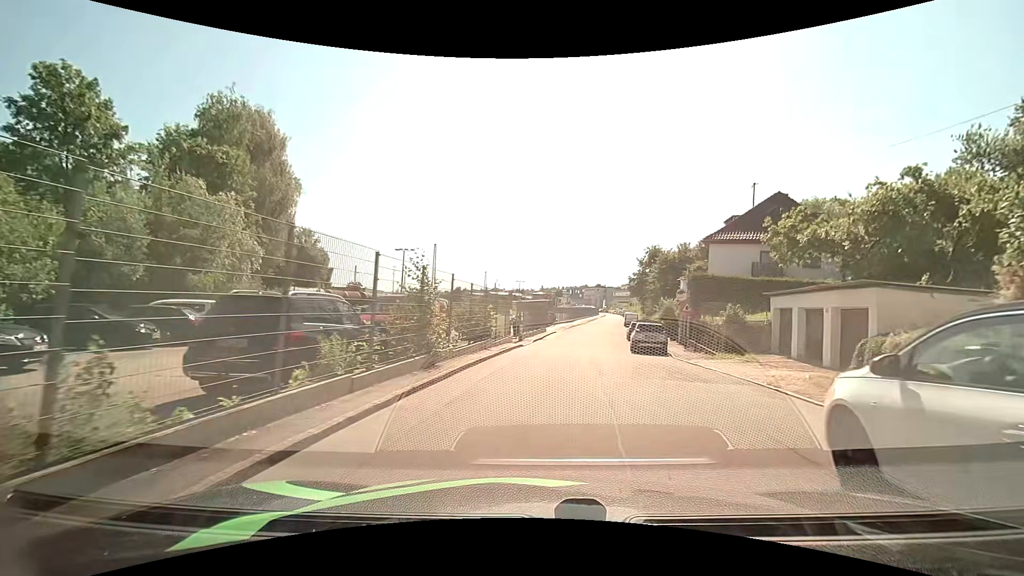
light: Day
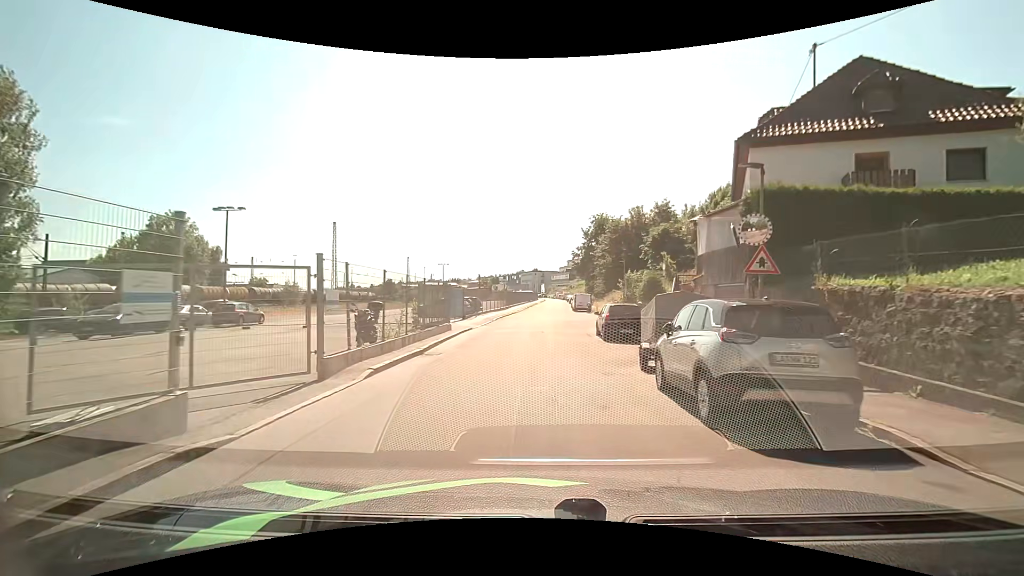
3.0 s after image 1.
(+1.7, +19.7) m; +7°
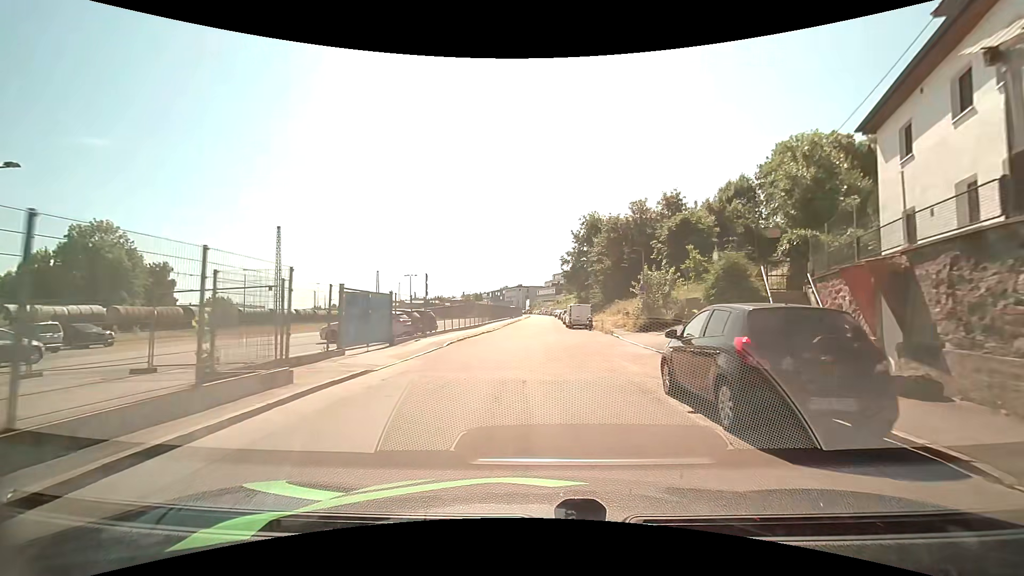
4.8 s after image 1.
(+0.2, +14.4) m; +2°
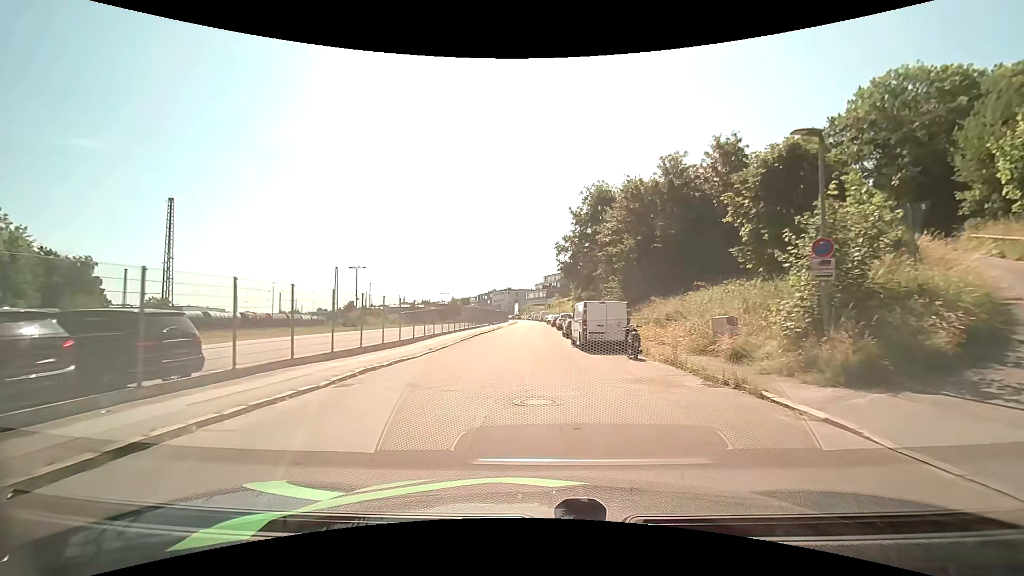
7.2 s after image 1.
(+0.4, +20.7) m; +1°
(0, +10) (0, +20) (0, +30) (0, +40) (0, +50) (0, +60) (0, +70) (0, +80) (0, +90) (0, +100) m
